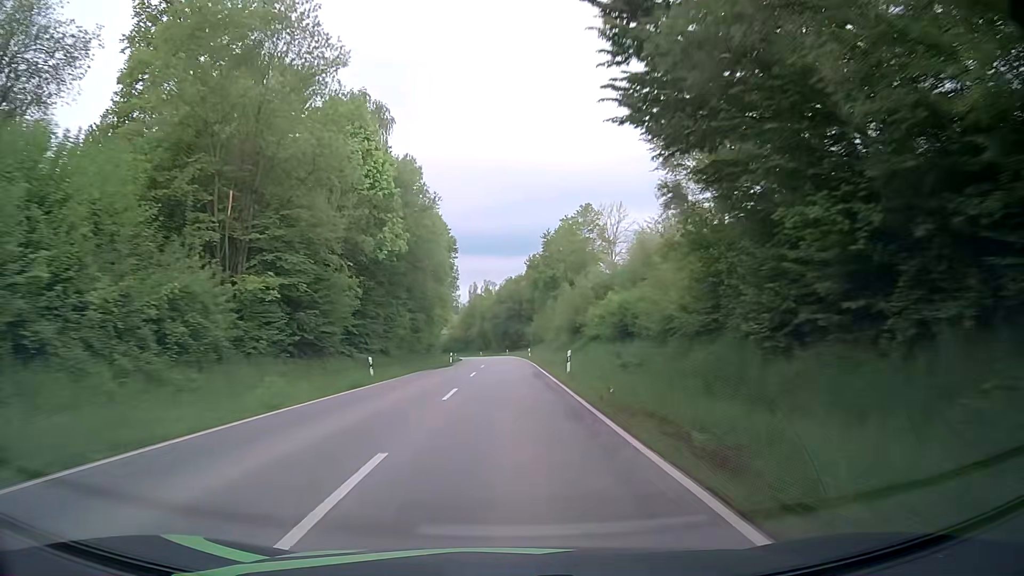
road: secondary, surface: asphalt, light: Day
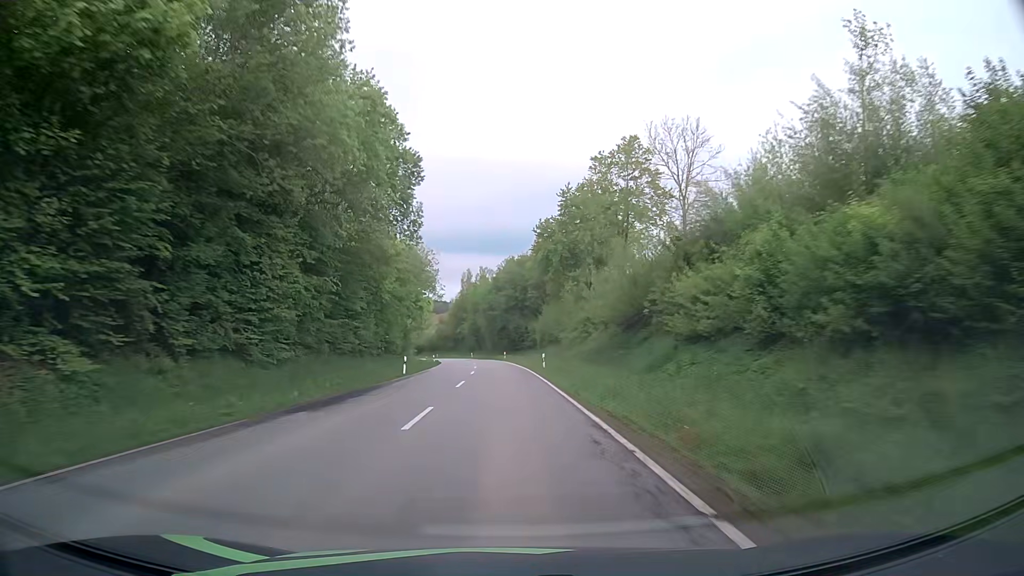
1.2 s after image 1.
(+0.1, +29.5) m; 0°
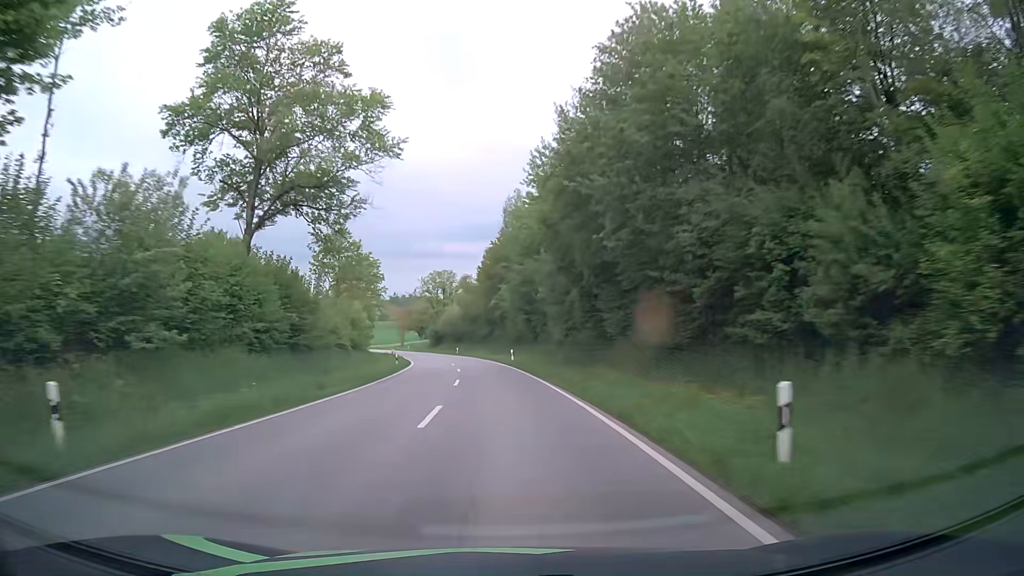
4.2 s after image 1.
(-2.3, +71.9) m; -5°
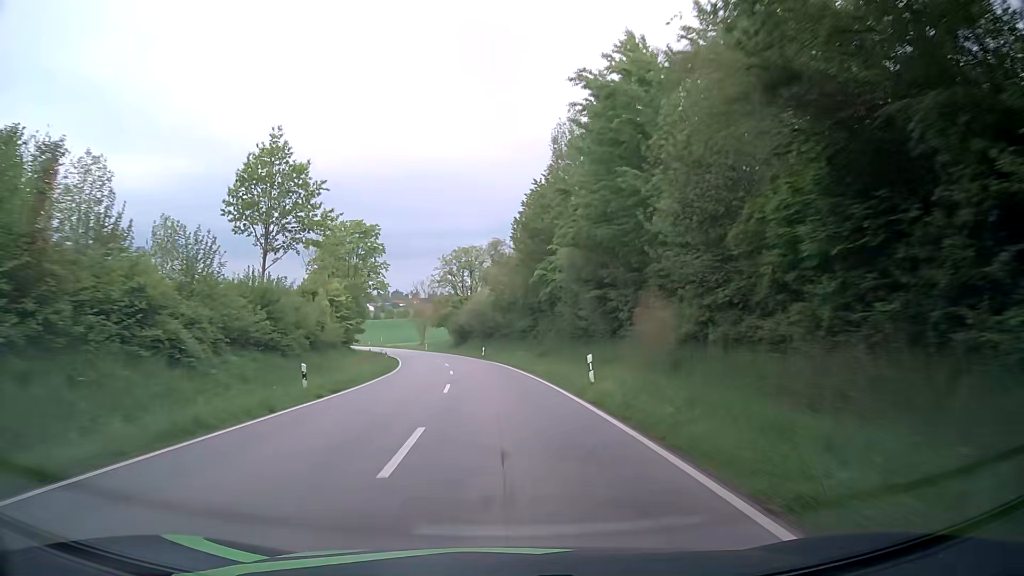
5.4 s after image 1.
(-0.7, +28.4) m; -3°
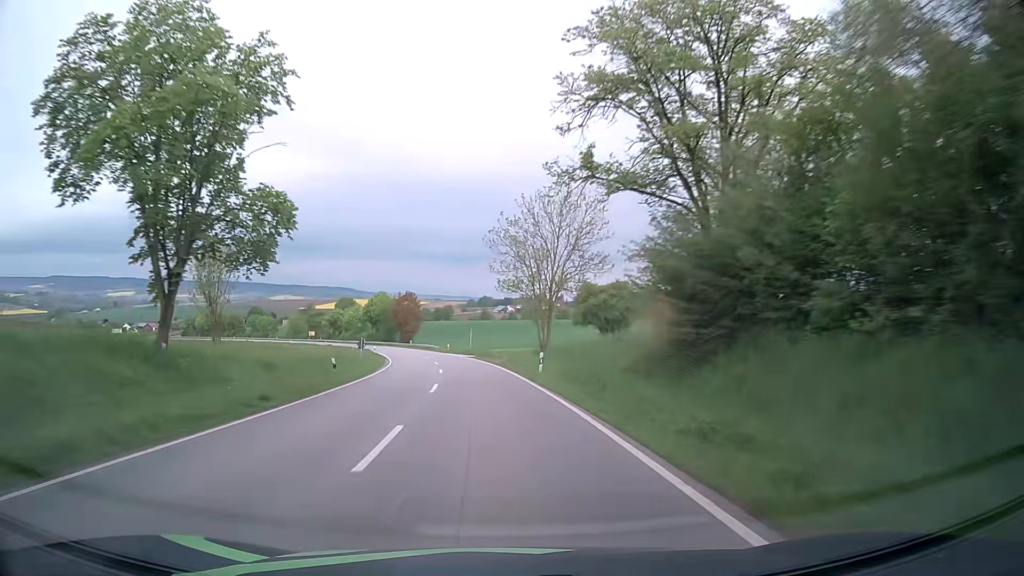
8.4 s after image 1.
(-6.9, +71.5) m; -11°
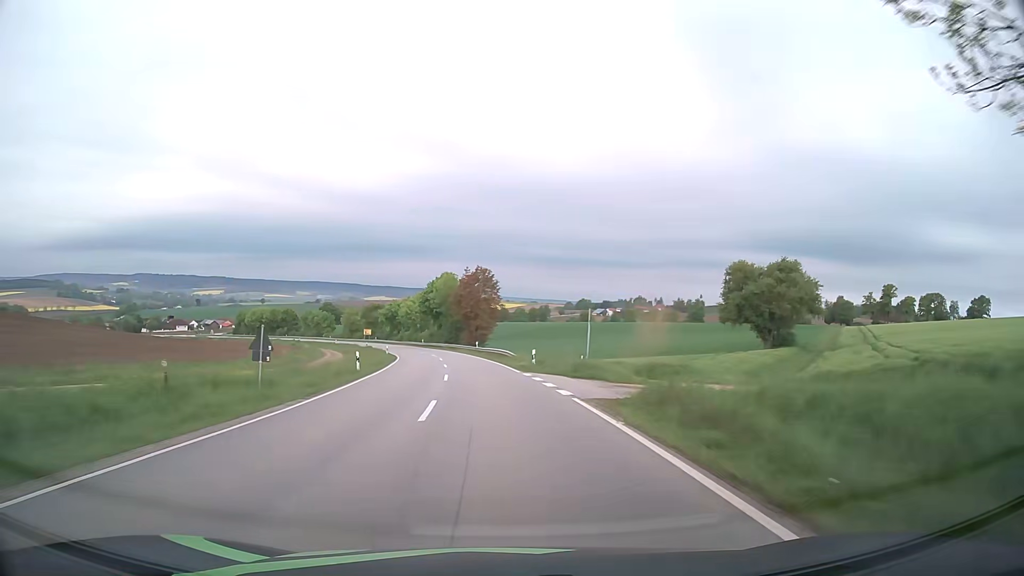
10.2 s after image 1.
(-3.4, +43.4) m; -8°
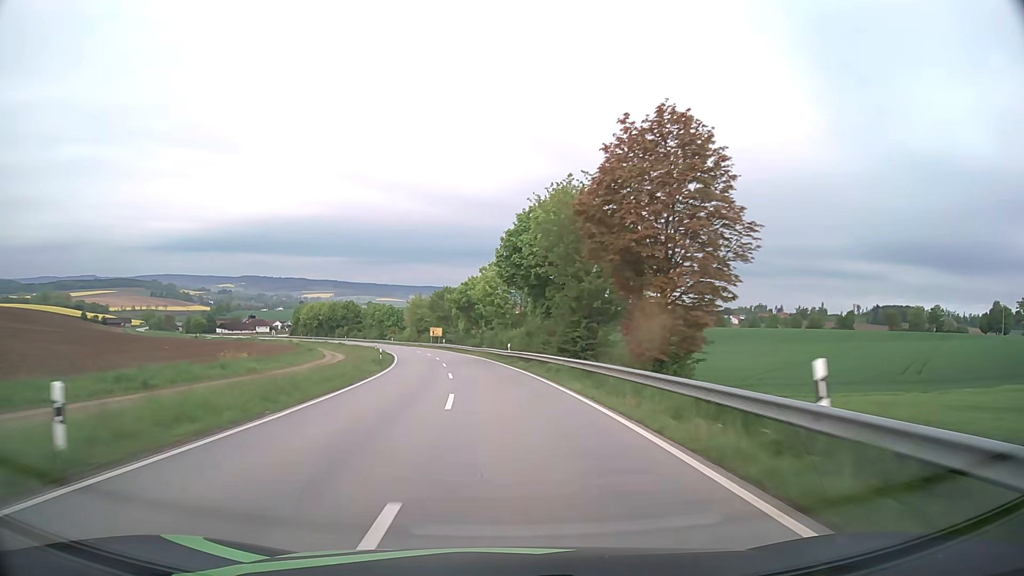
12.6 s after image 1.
(-5.3, +57.9) m; -10°
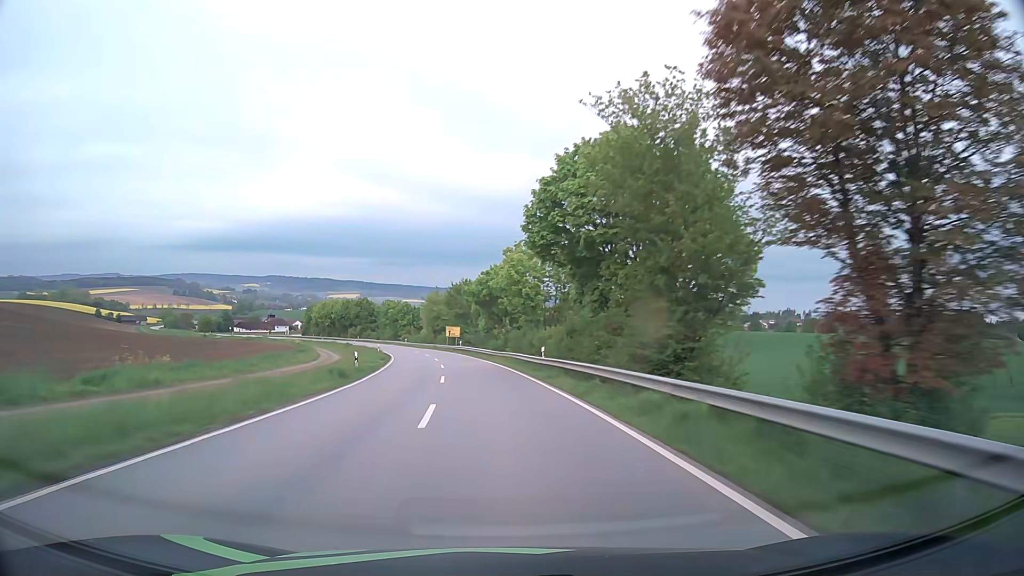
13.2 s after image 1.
(-0.3, +14.6) m; -2°
(0, +10) (-1, +20) (-1, +30) (-2, +40) (-4, +50) (-5, +60) (-7, +69) (-10, +79) (-12, +89) (-15, +98) m
